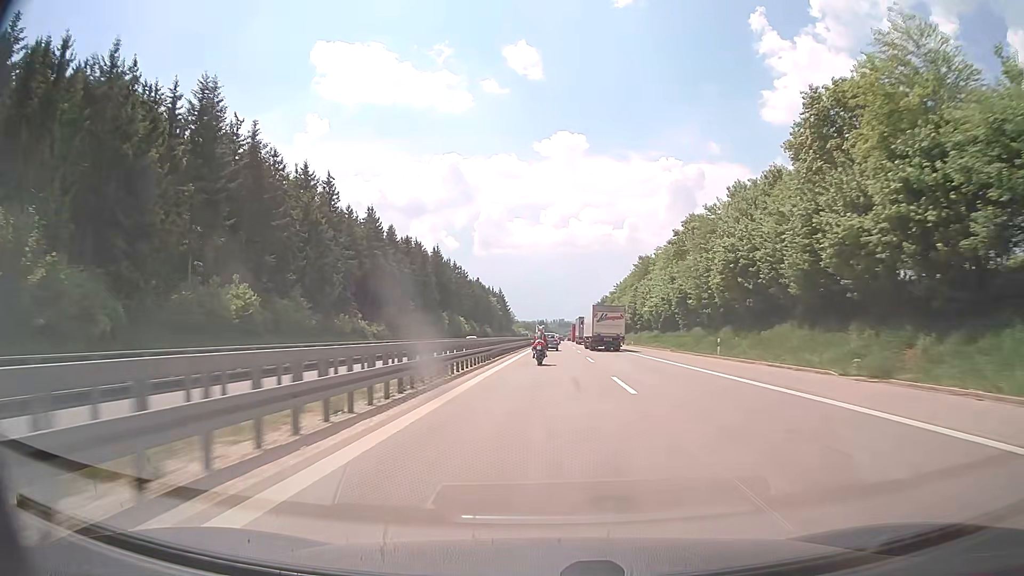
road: motorway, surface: concrete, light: Day
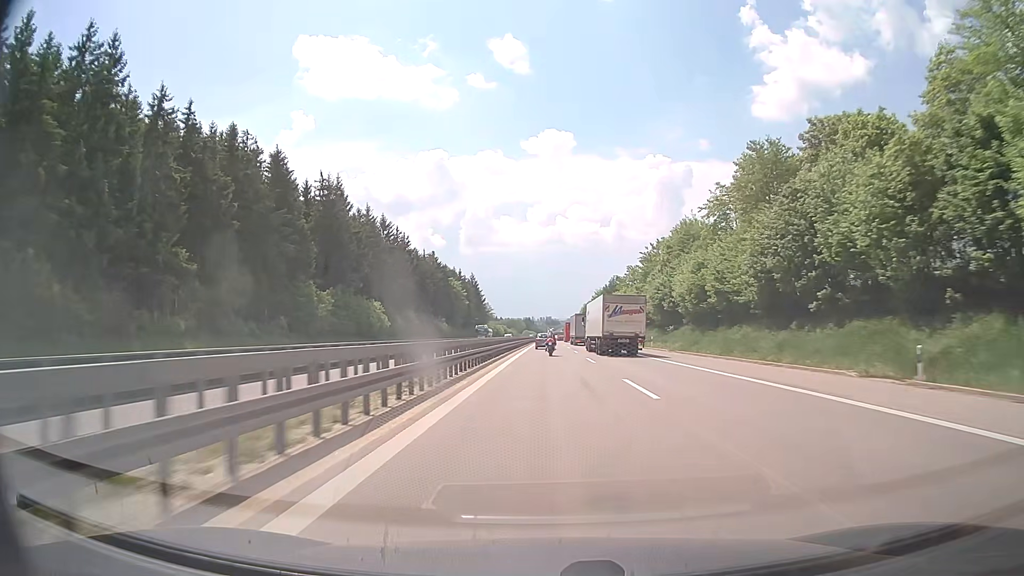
(+1.0, +73.3) m; +2°
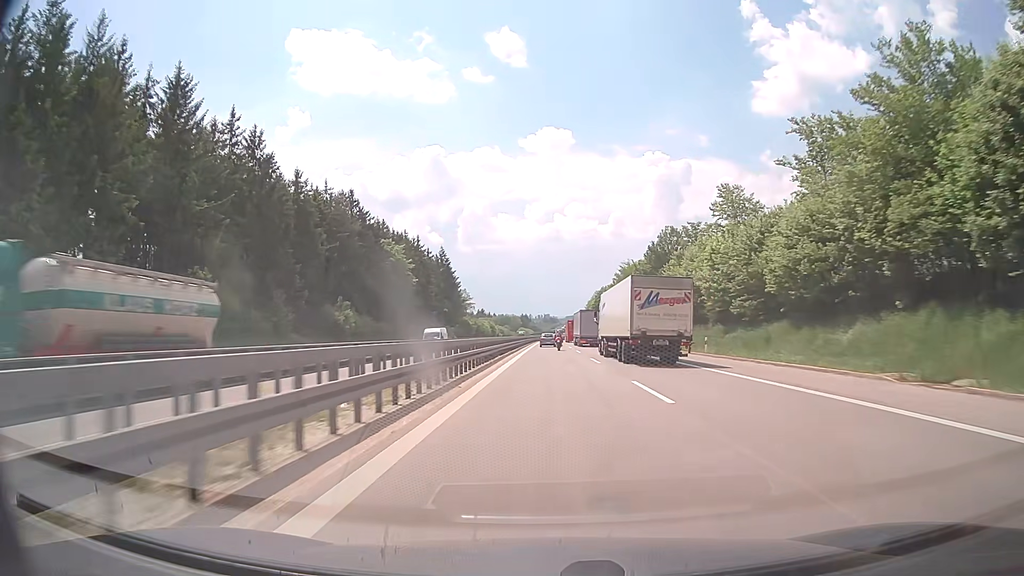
(-0.3, +72.7) m; 0°
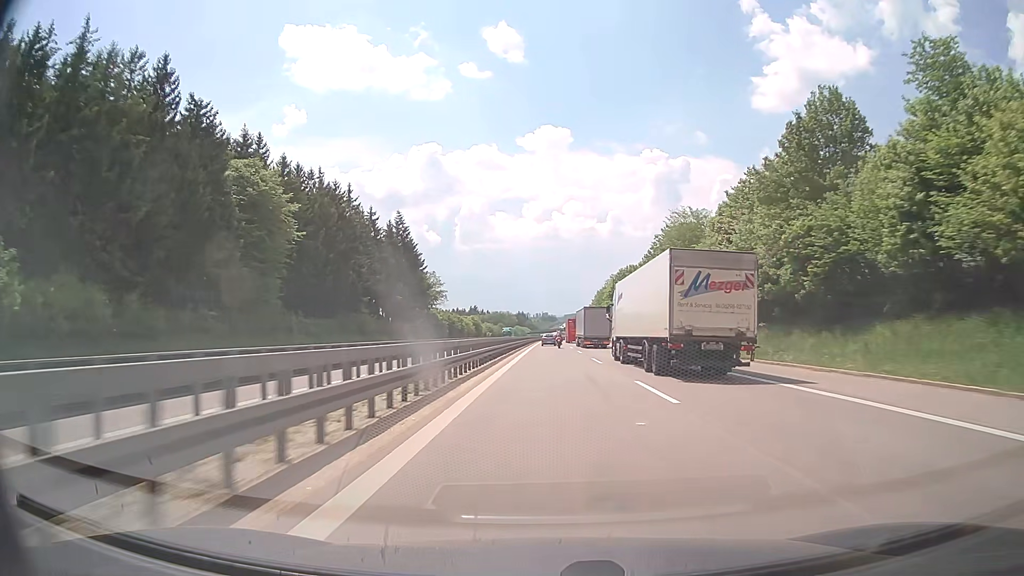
(+0.1, +54.0) m; 0°
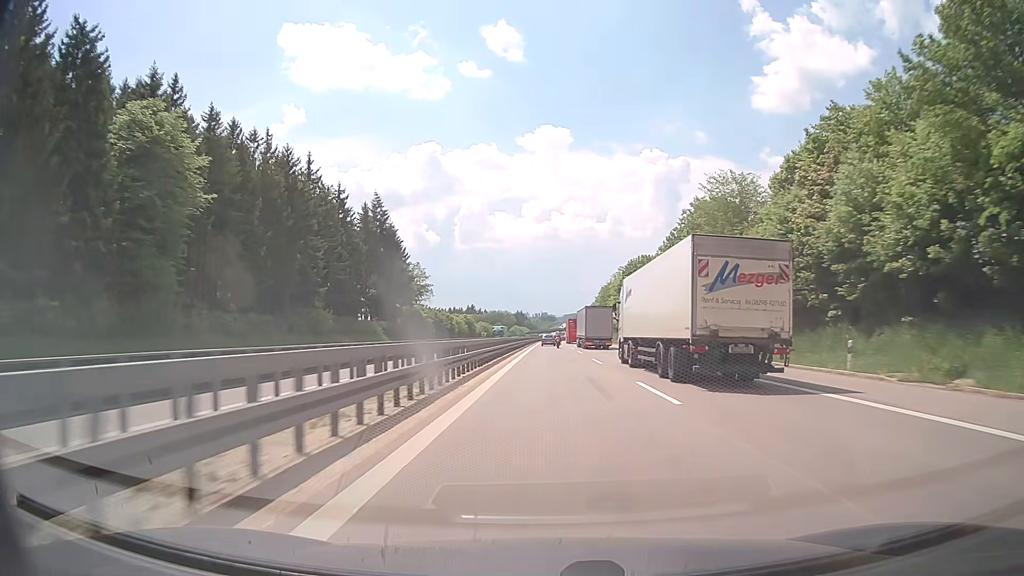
(0.0, +18.0) m; 0°
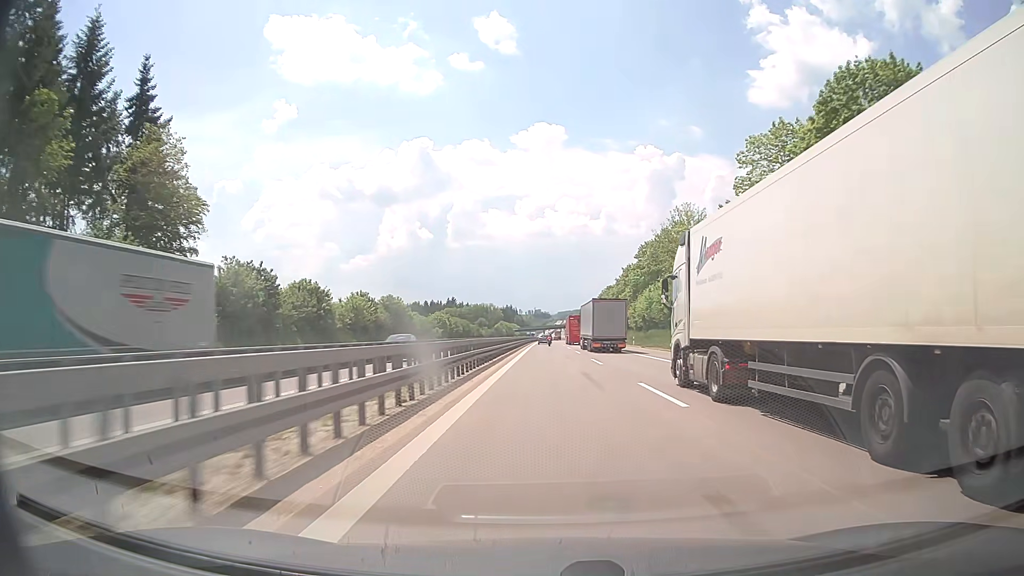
(+0.1, +90.4) m; +1°
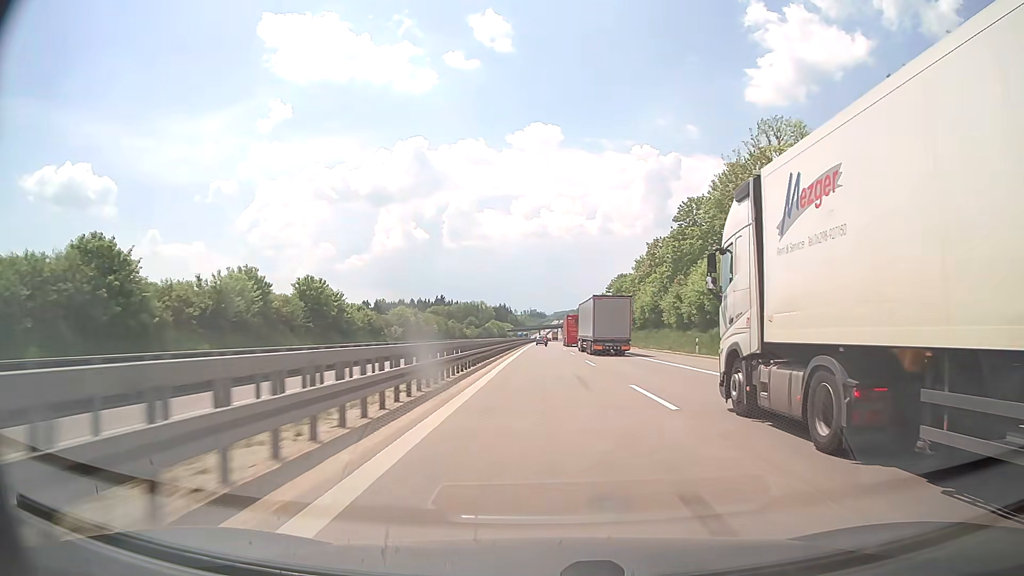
(0.0, +36.3) m; 0°
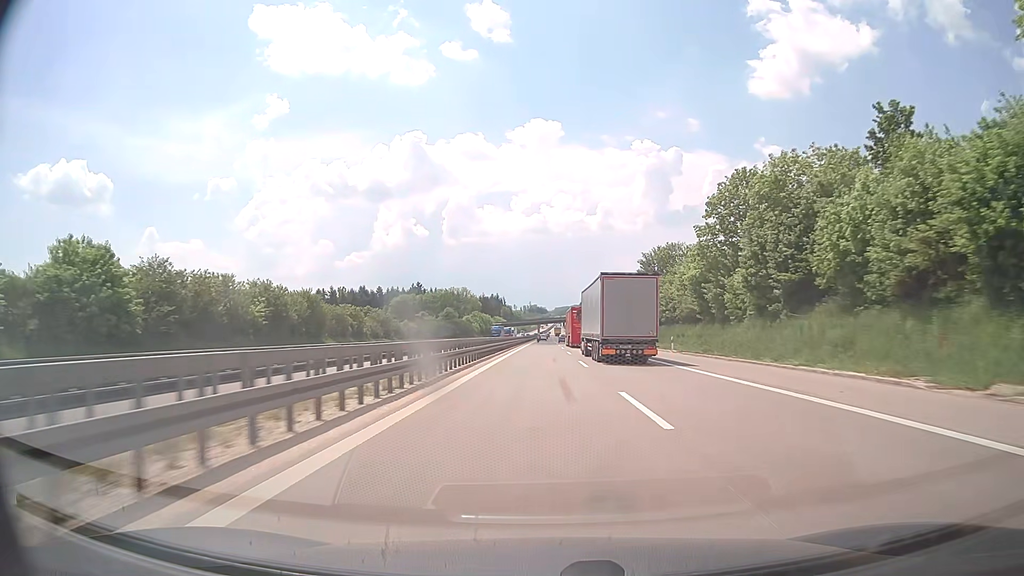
(+0.3, +92.6) m; 0°
(0, +10) (0, +20) (0, +30) (0, +40) (0, +50) (0, +60) (0, +70) (0, +80) (0, +90) (0, +100) m
